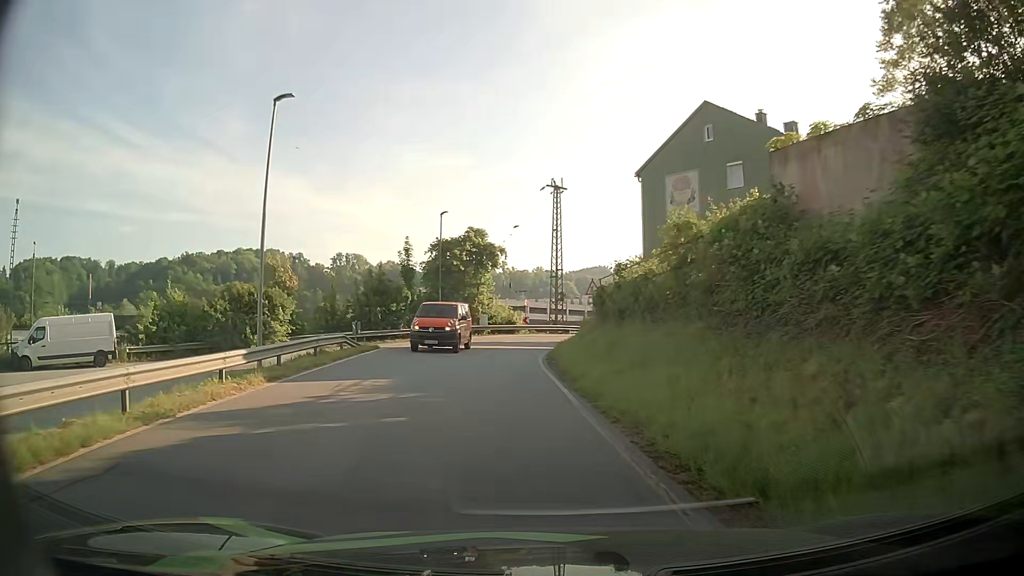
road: residential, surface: asphalt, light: Day
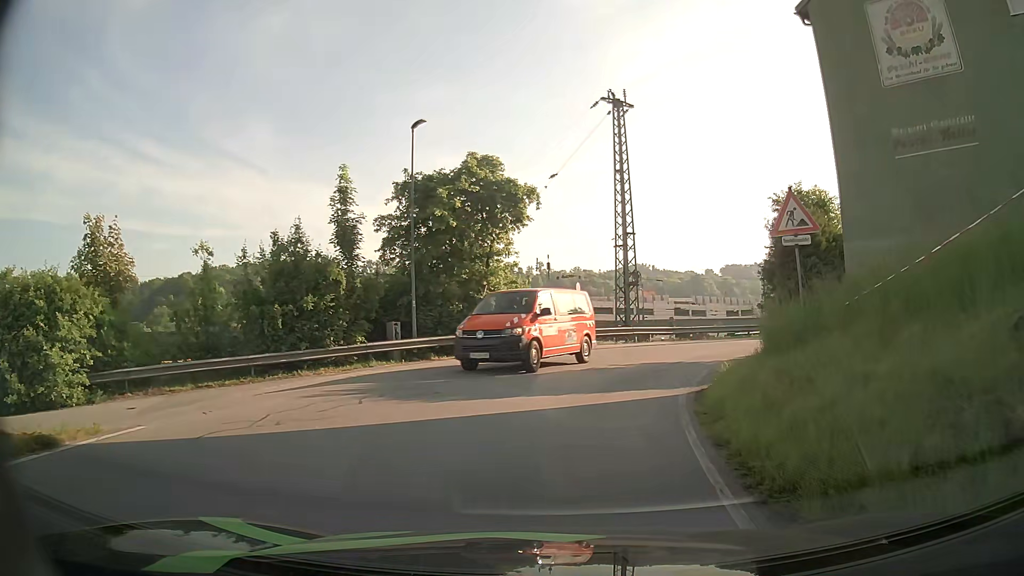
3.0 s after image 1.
(-1.3, +21.5) m; -3°
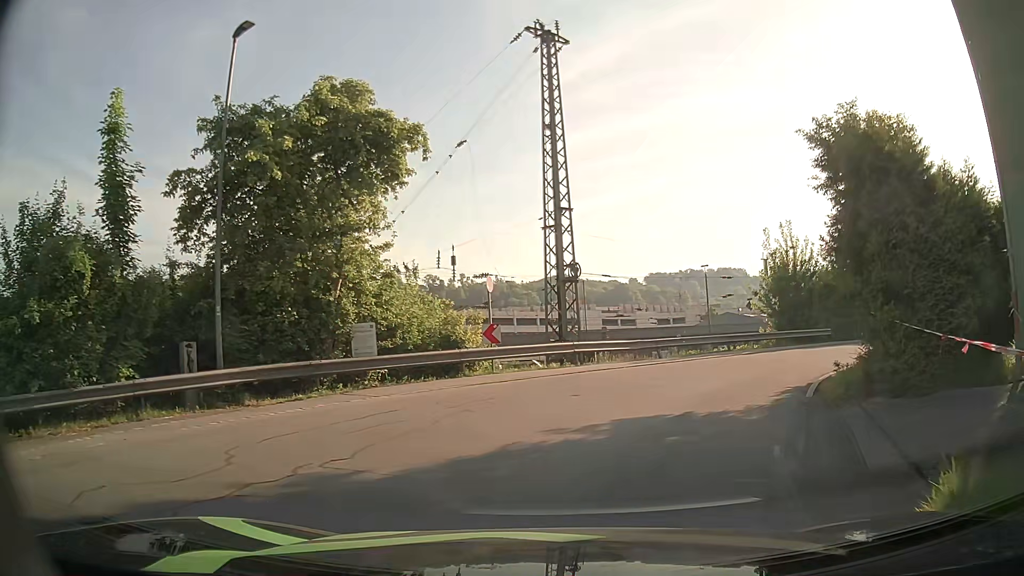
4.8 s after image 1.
(+0.4, +9.4) m; +7°
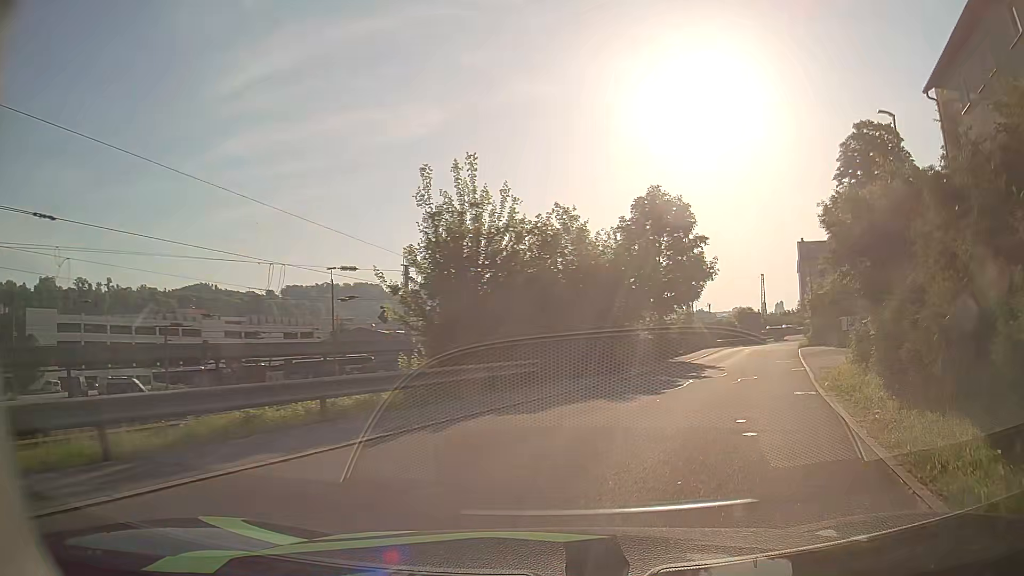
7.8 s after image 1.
(+3.4, +15.4) m; +28°
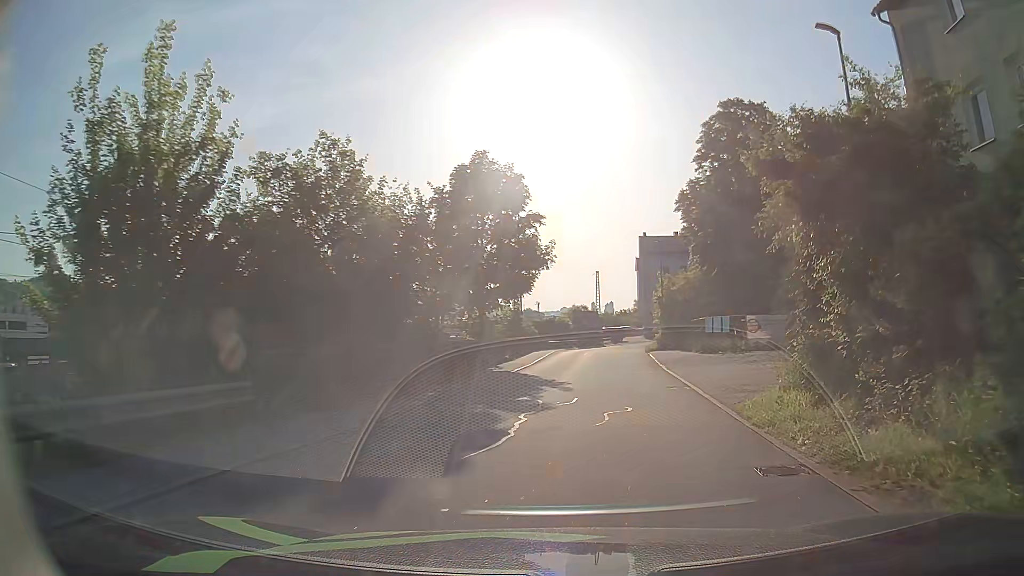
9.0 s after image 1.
(+1.4, +7.8) m; +16°
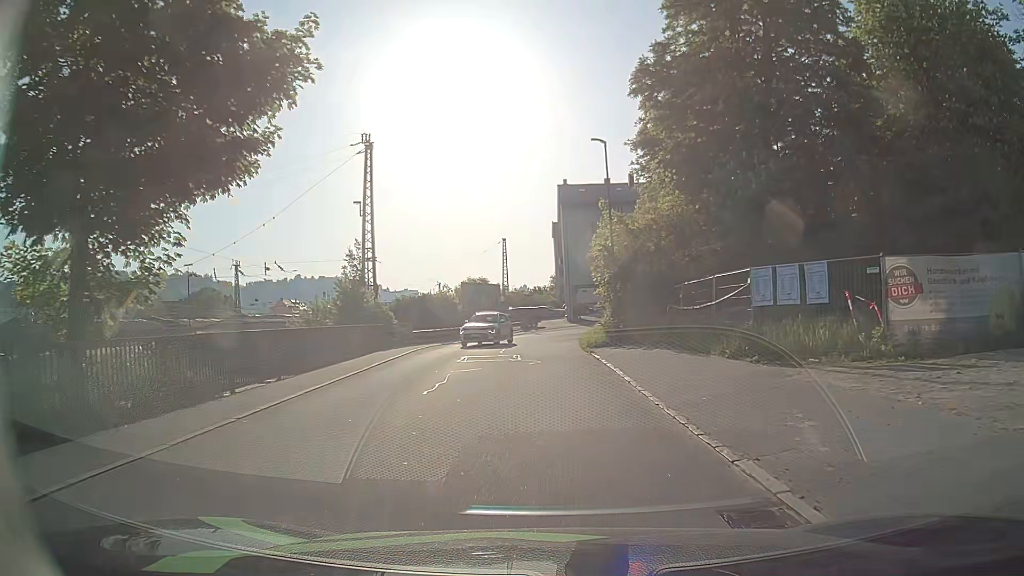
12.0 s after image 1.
(+2.7, +23.8) m; +9°
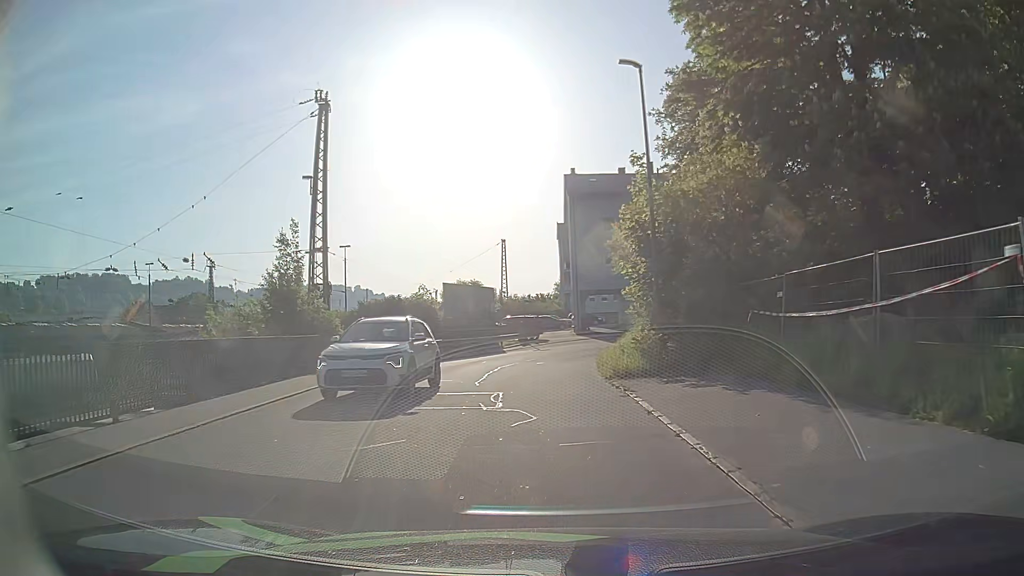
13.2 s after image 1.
(0.0, +9.5) m; -1°
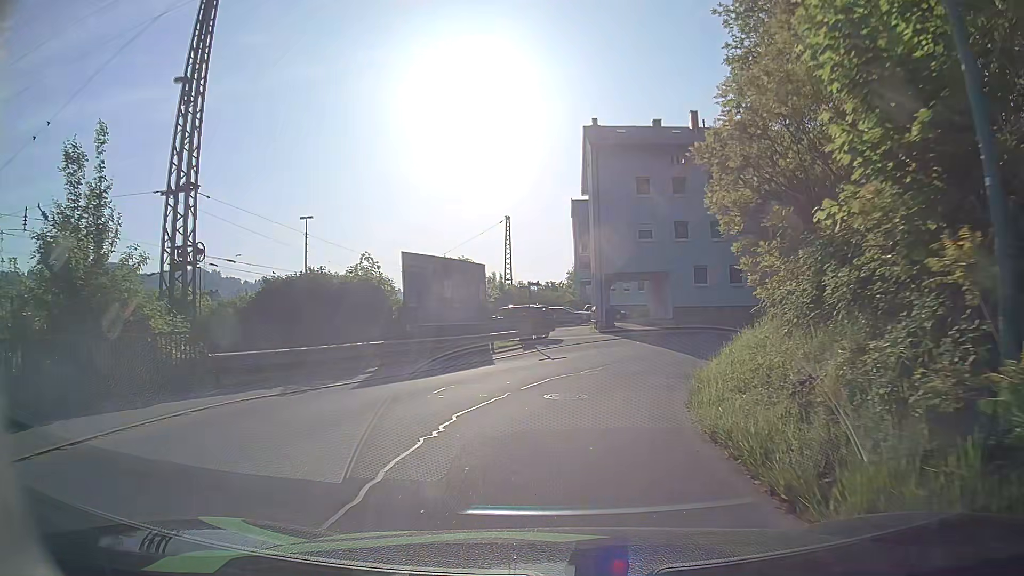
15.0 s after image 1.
(-0.1, +13.1) m; 0°
